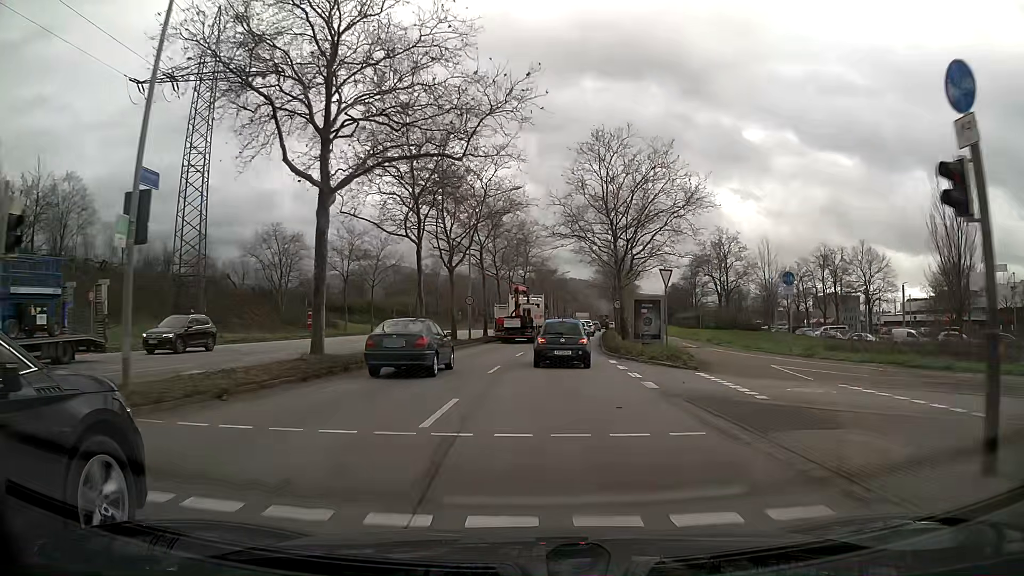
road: primary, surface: asphalt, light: Day
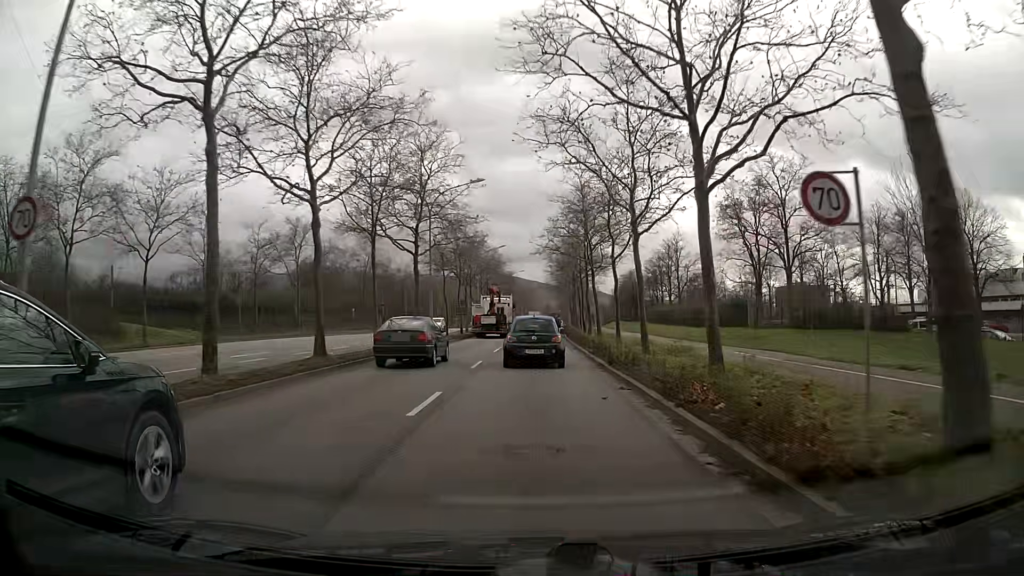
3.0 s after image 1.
(+1.9, +36.2) m; +6°
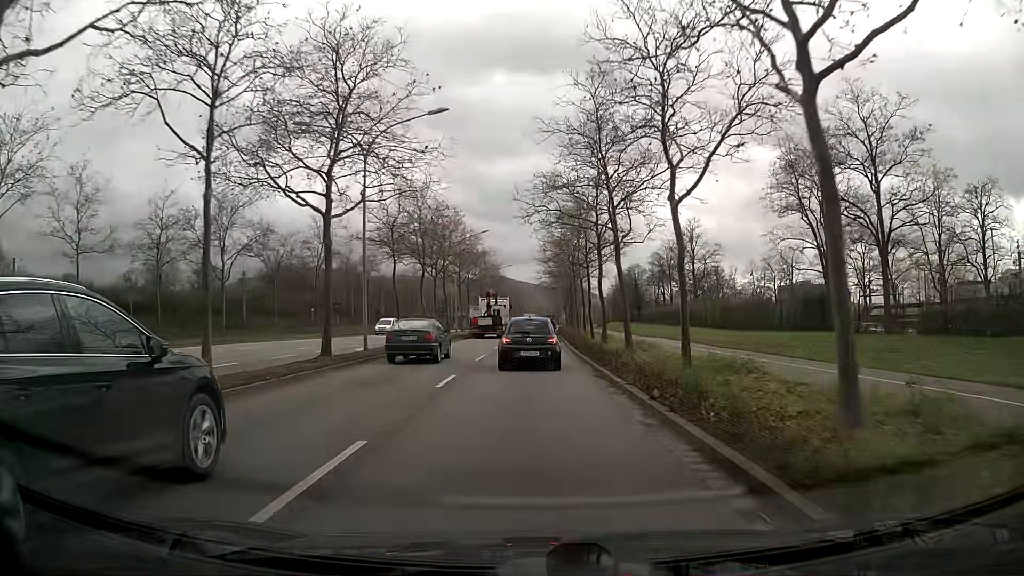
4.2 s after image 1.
(+0.1, +14.3) m; +1°
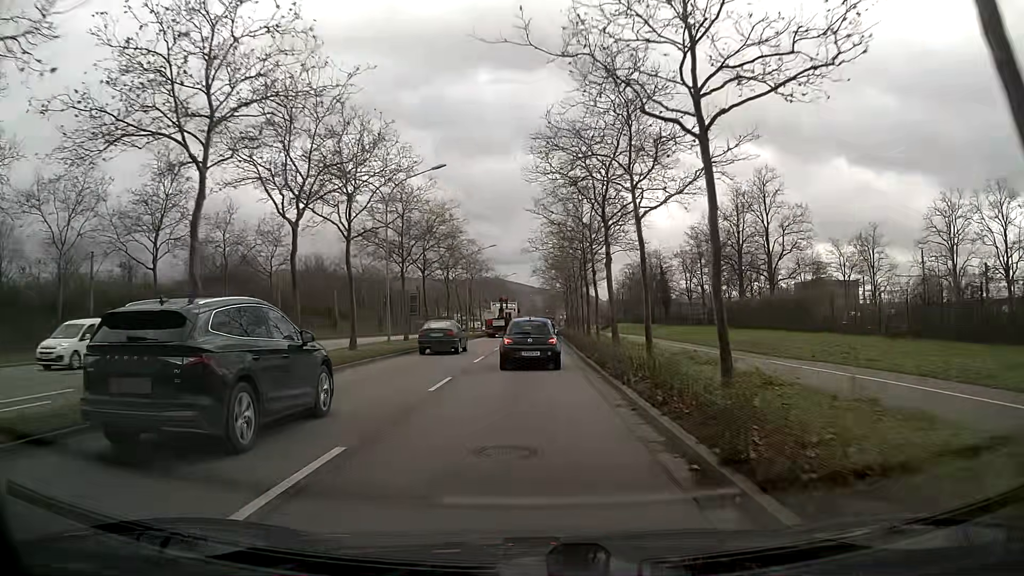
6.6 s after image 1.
(+0.2, +27.9) m; 0°
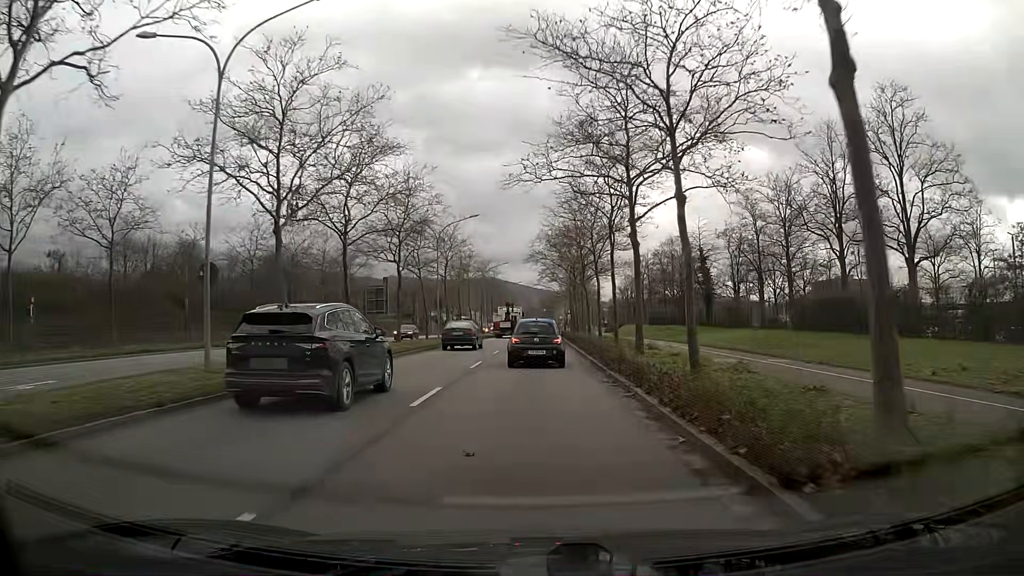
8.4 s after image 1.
(0.0, +21.2) m; 0°
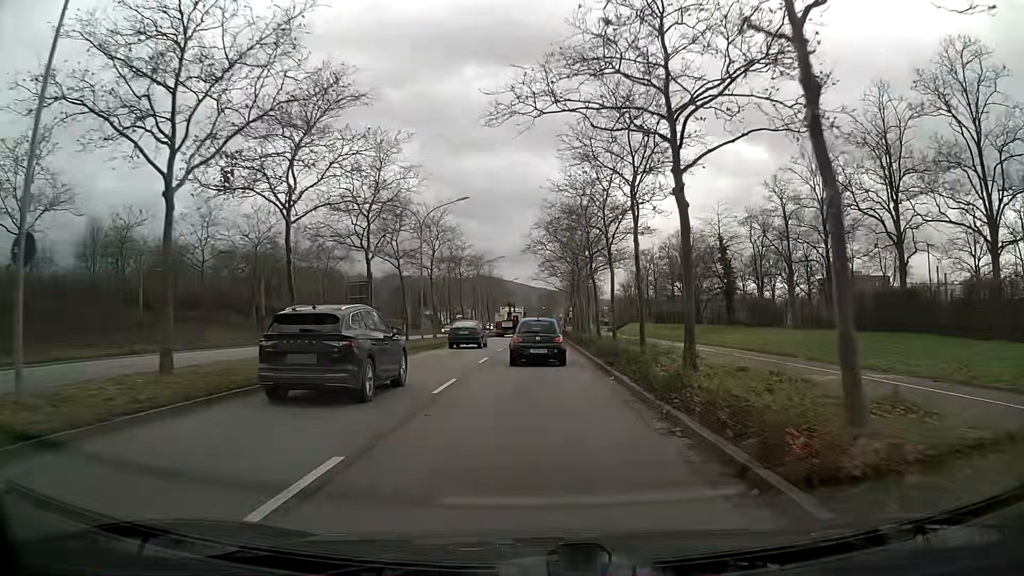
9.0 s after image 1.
(0.0, +7.2) m; 0°
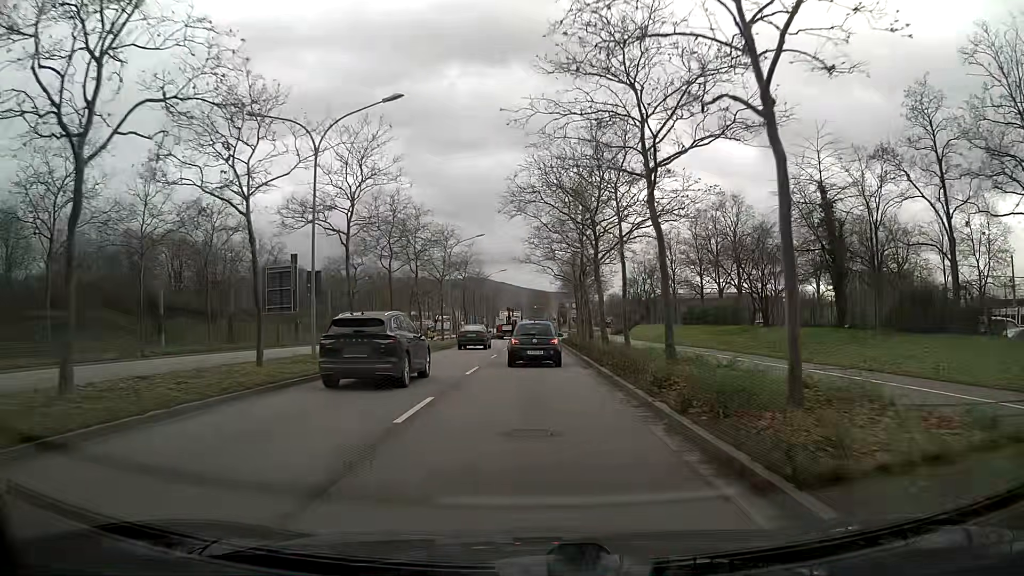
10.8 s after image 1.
(+0.1, +22.0) m; +1°
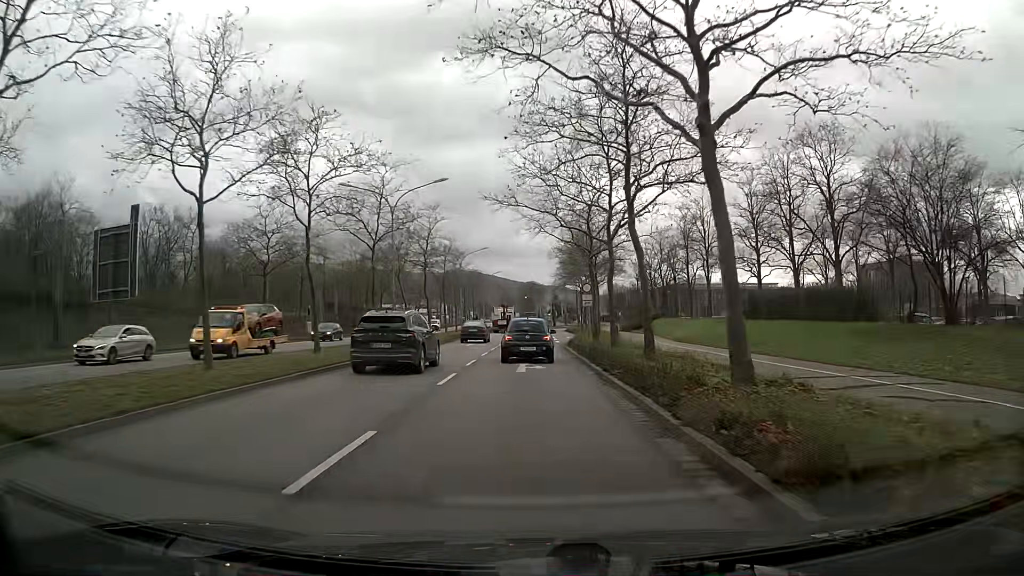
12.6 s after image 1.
(+0.2, +22.5) m; +1°
(0, +10) (0, +20) (0, +30) (0, +40) (0, +50) (0, +60) (0, +70) (0, +80) (0, +90) (0, +100) m
